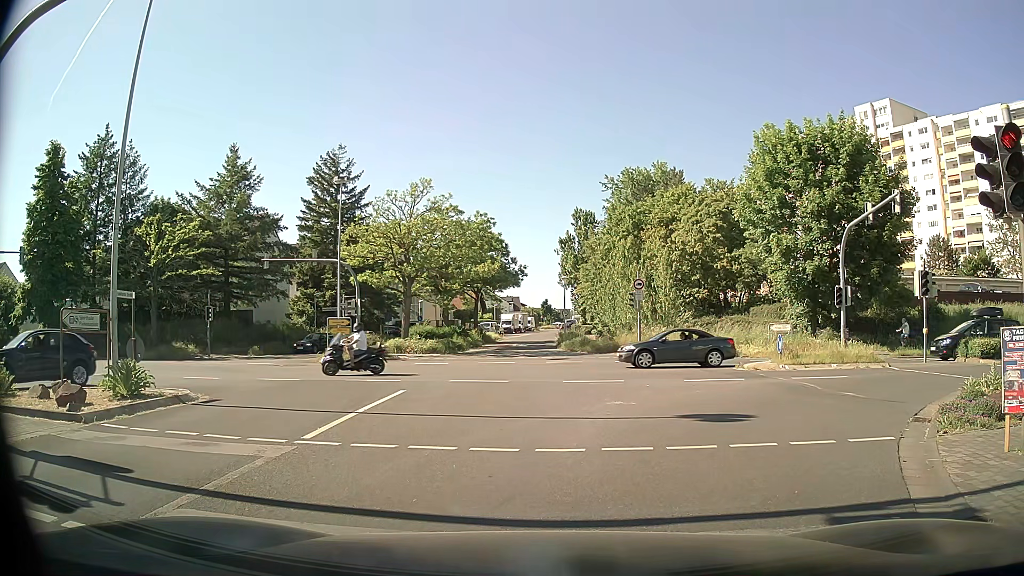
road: tertiary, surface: asphalt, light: Day
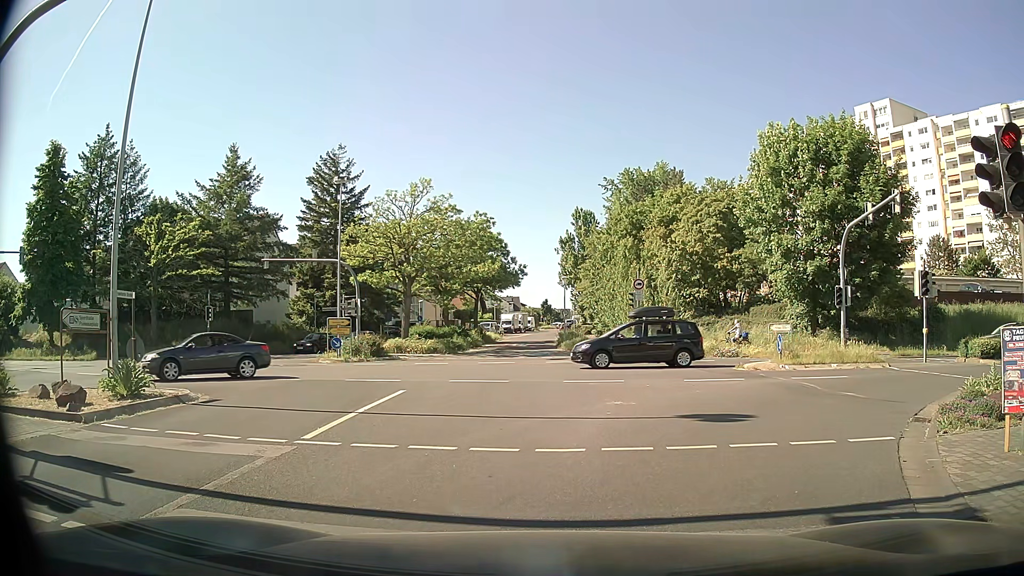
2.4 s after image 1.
(0.0, 0.0) m; 0°
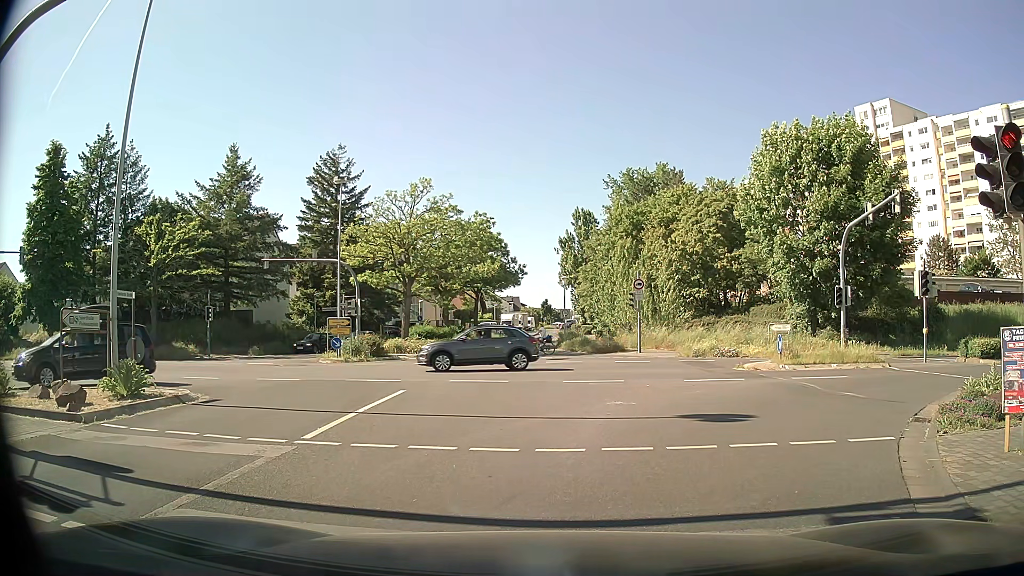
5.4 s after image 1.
(0.0, 0.0) m; 0°
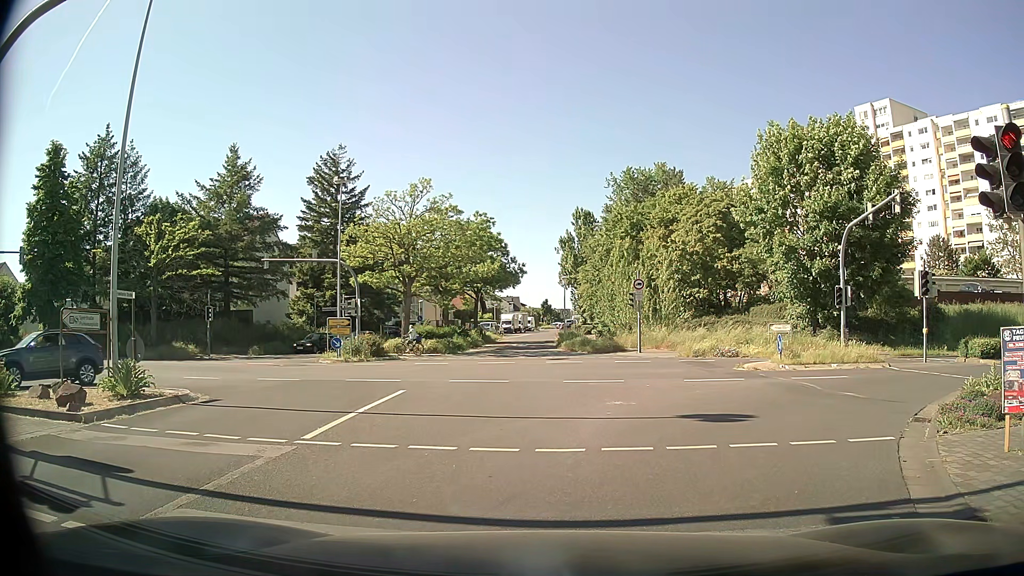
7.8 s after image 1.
(0.0, 0.0) m; 0°
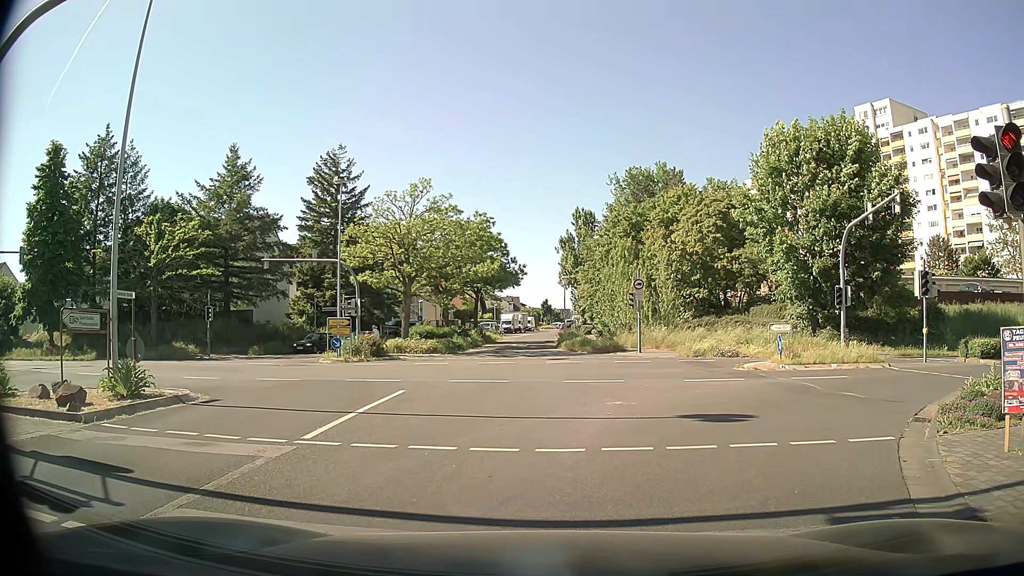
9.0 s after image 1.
(0.0, 0.0) m; 0°
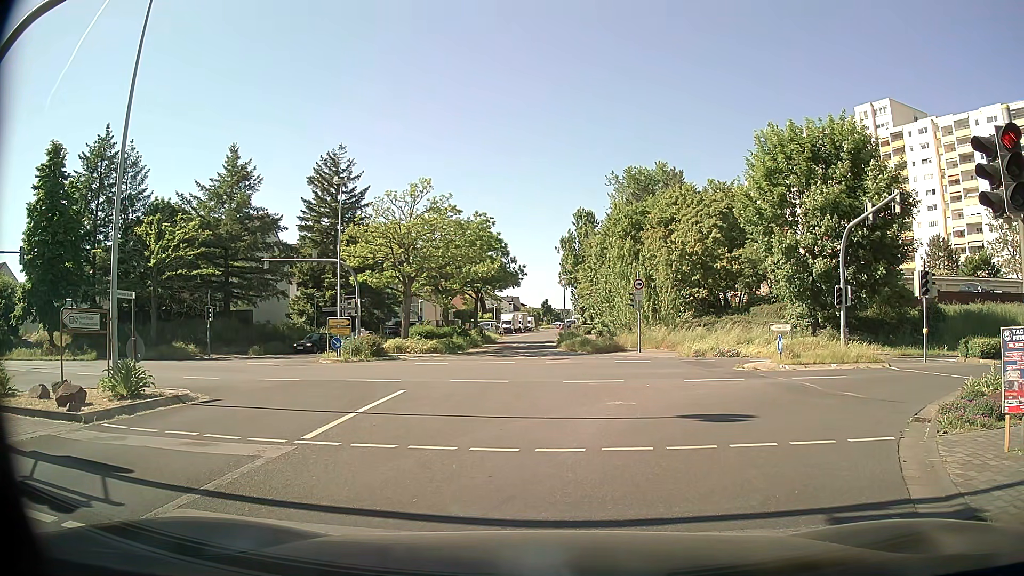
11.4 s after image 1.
(0.0, 0.0) m; 0°
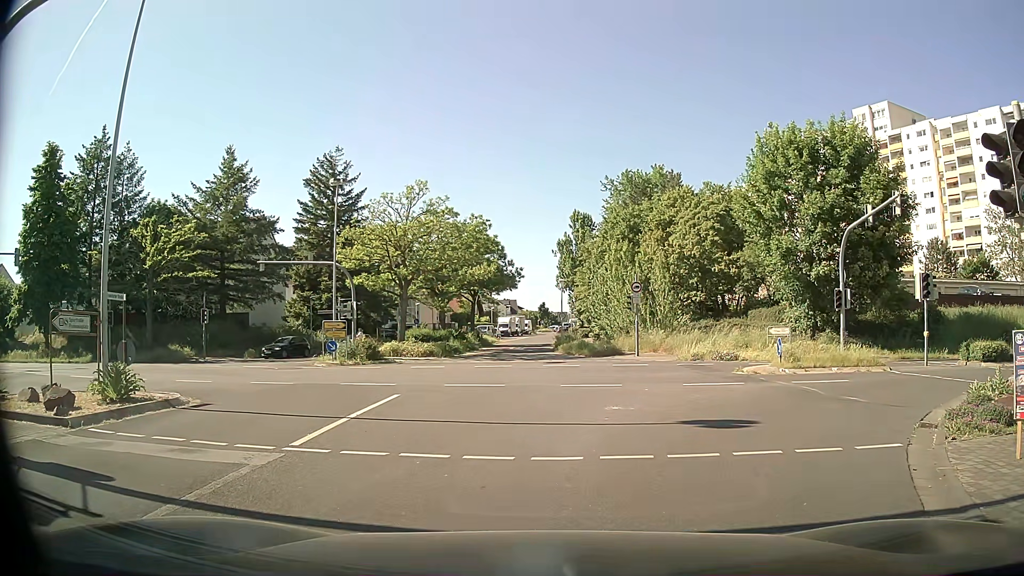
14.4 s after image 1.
(0.0, +0.3) m; 0°
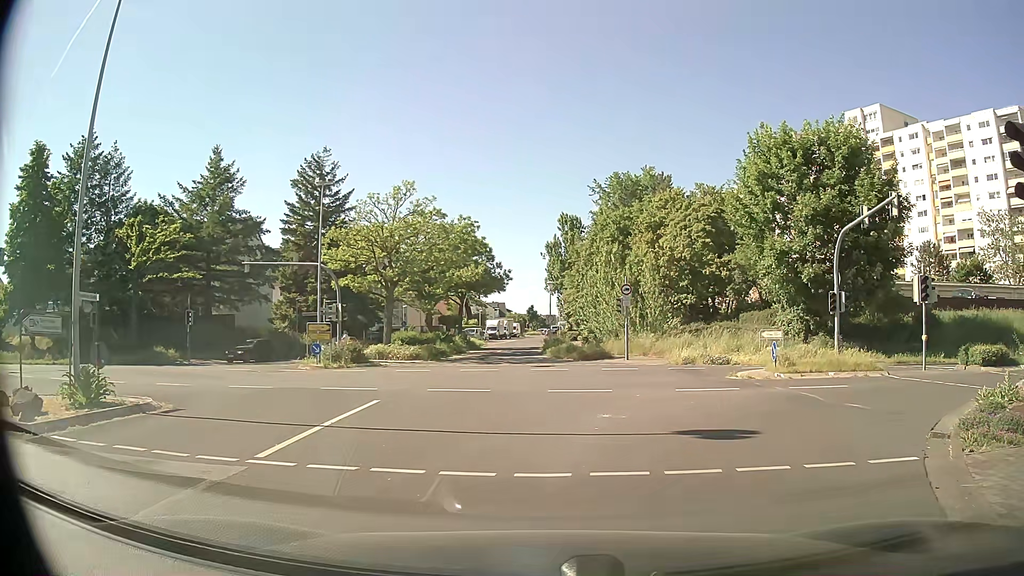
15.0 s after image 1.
(0.0, +0.8) m; +1°
(+3, +10) (+10, +16) (+19, +18) (+29, +18) (+39, +17) (+49, +16) (+59, +15) (+69, +15) (+79, +14) (+89, +14) m
